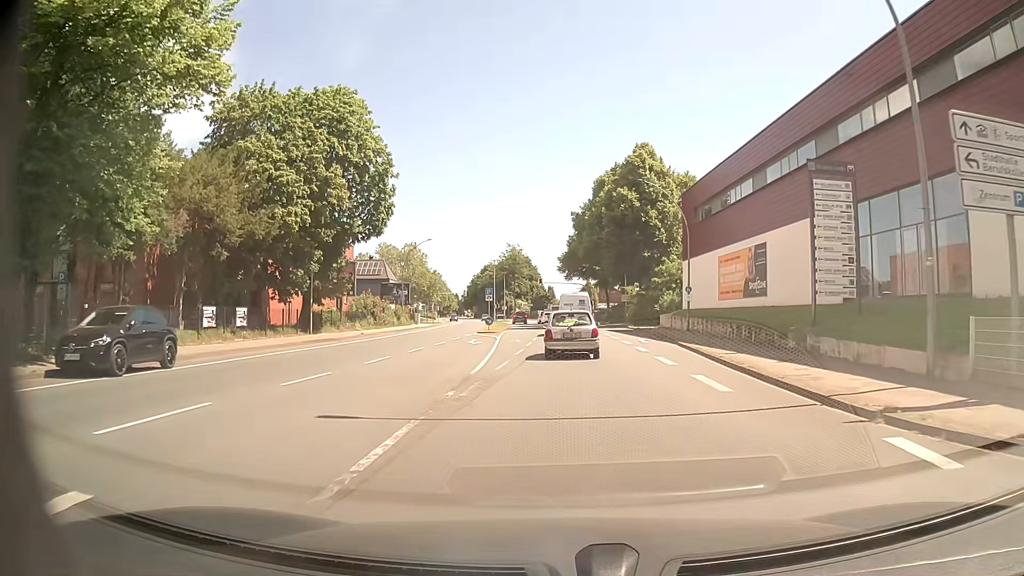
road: primary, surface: asphalt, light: Day
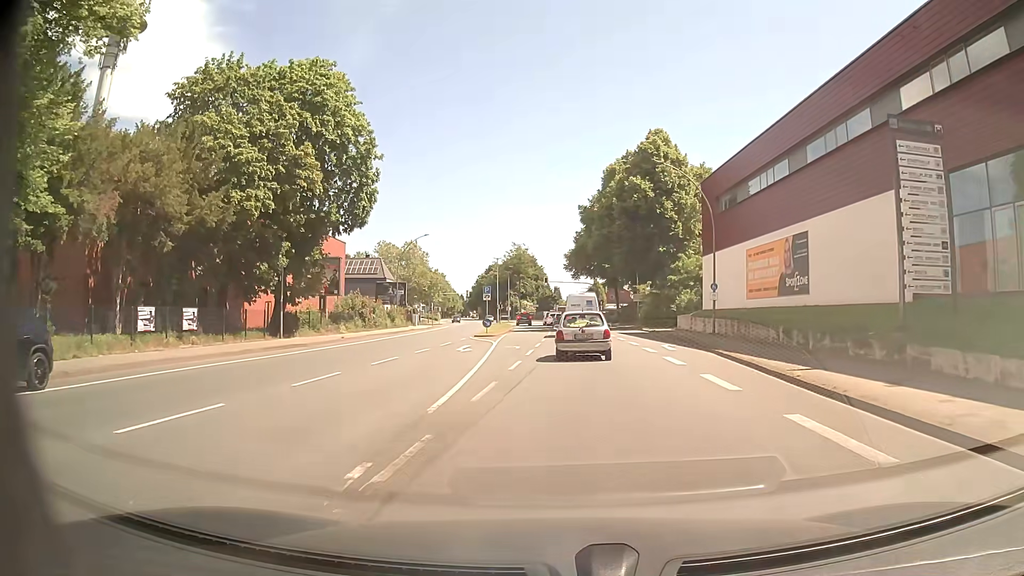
(0.0, +5.6) m; -1°
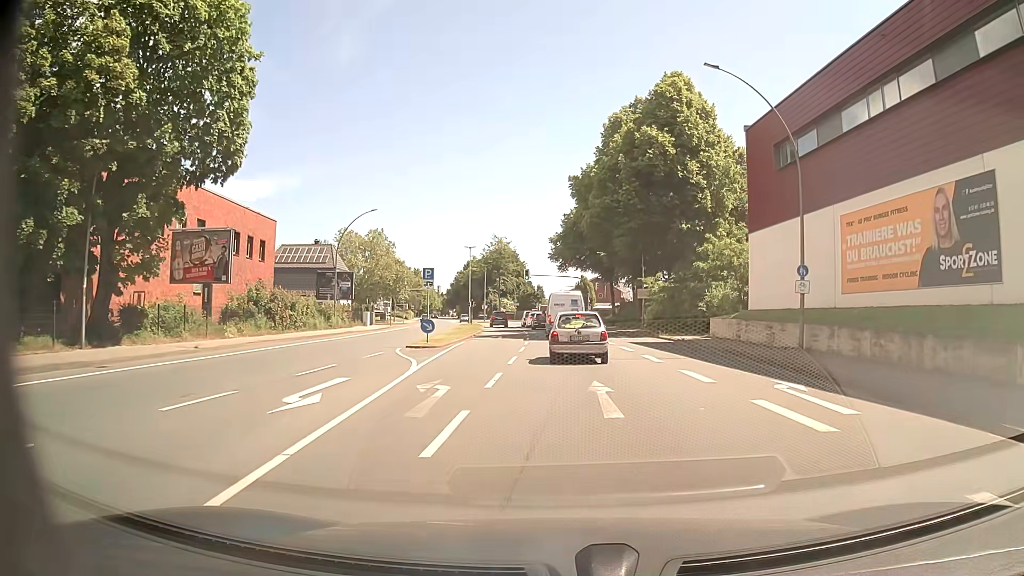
(0.0, +16.2) m; +1°
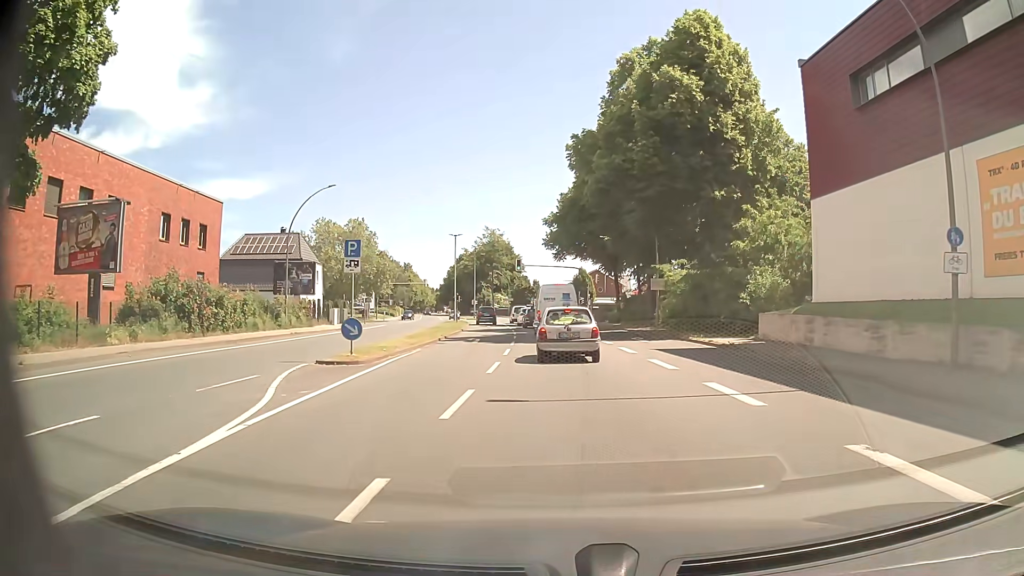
(0.0, +10.0) m; 0°
(0, +10) (0, +20) (0, +30) (-1, +40) (-1, +50) (-2, +60) (-3, +70) (-4, +80) (-6, +90) (-7, +100) m
